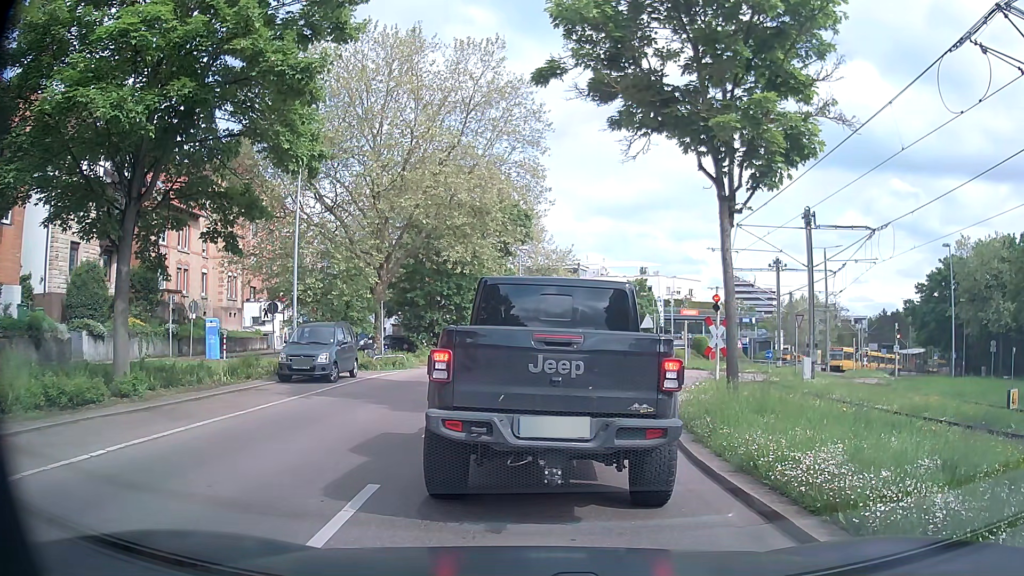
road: secondary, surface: asphalt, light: Day
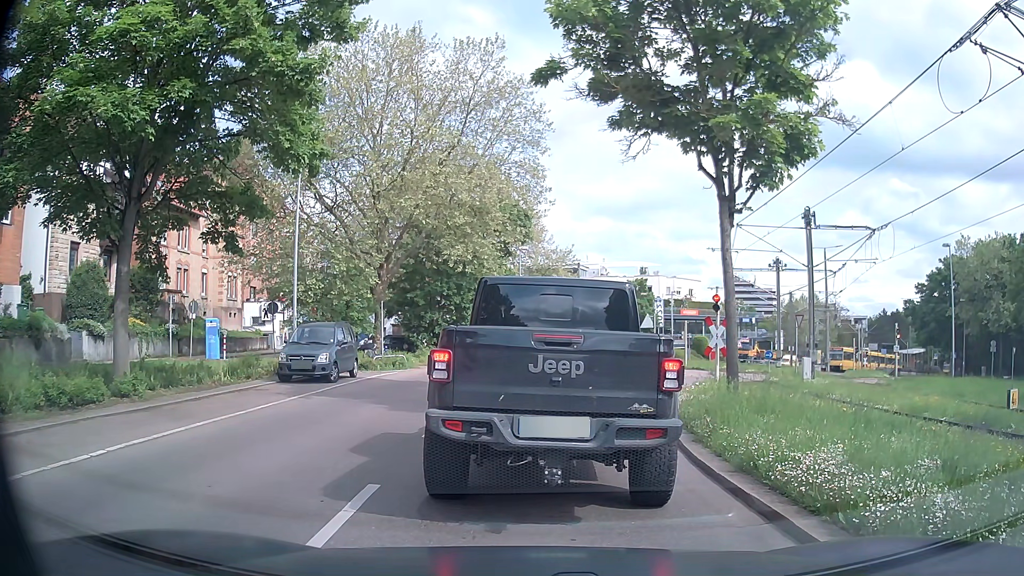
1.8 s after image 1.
(0.0, 0.0) m; 0°
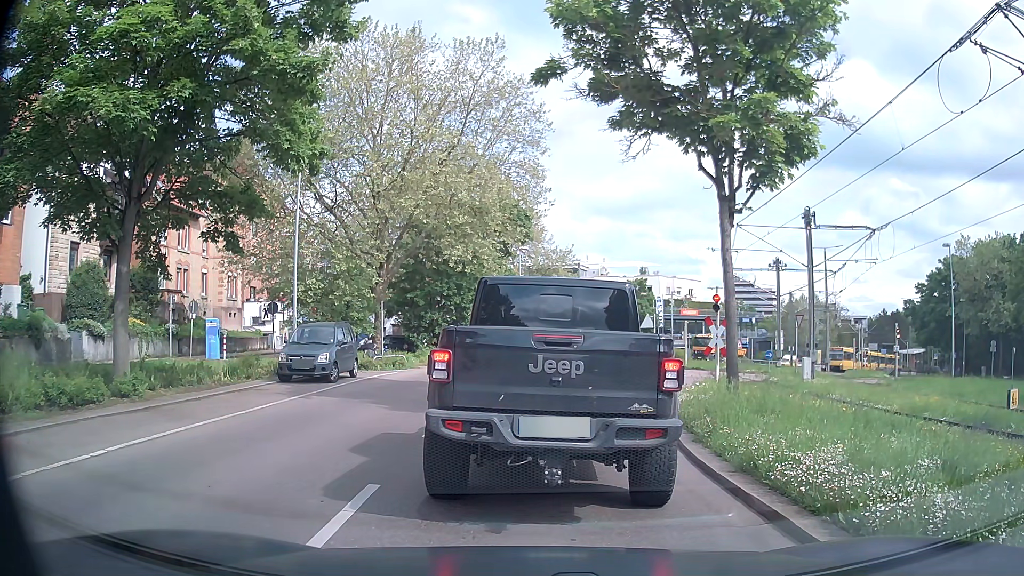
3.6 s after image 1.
(0.0, 0.0) m; 0°
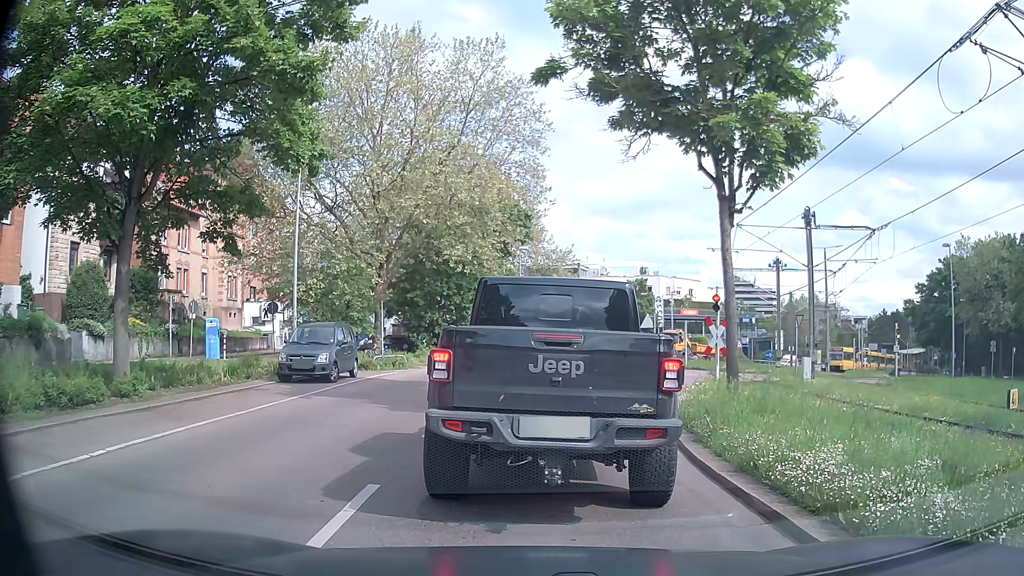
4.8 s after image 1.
(0.0, 0.0) m; 0°
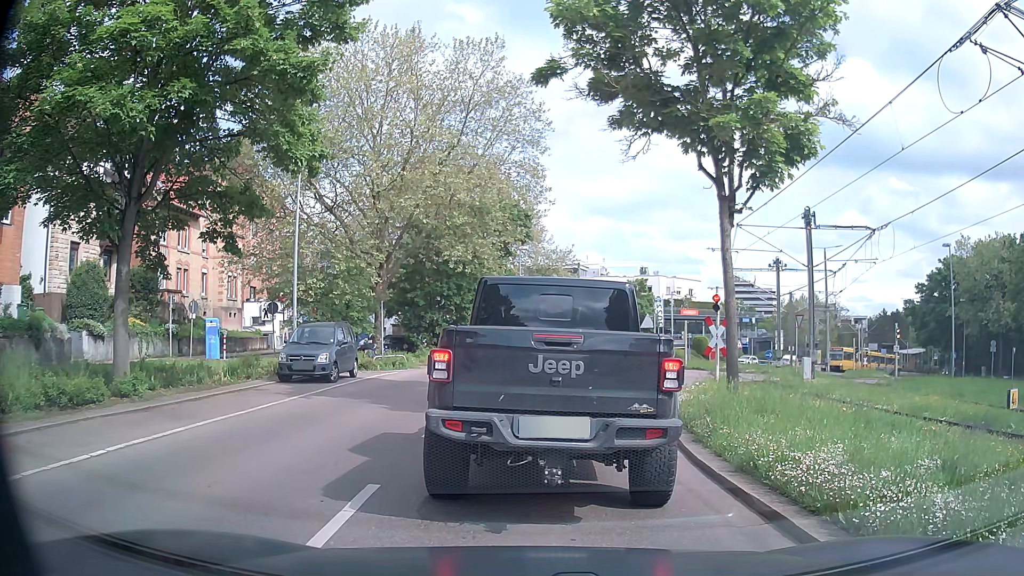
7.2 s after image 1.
(0.0, 0.0) m; 0°
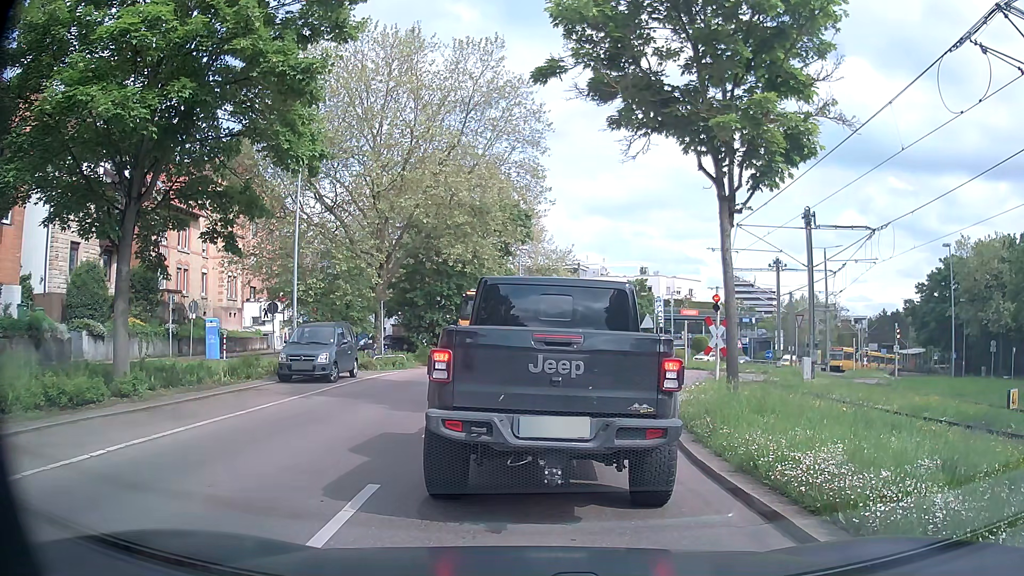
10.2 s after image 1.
(0.0, 0.0) m; 0°
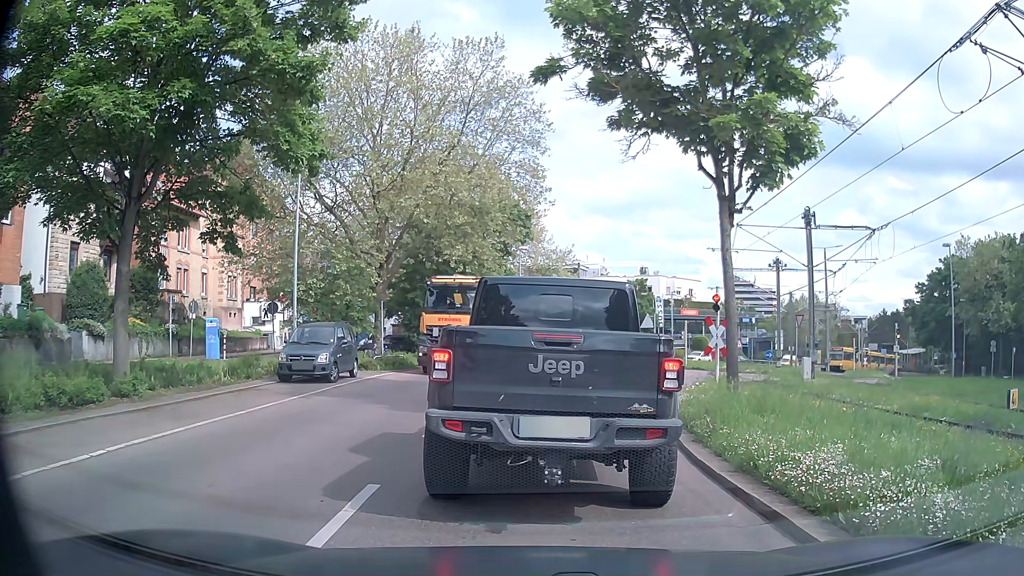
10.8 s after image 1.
(0.0, 0.0) m; 0°
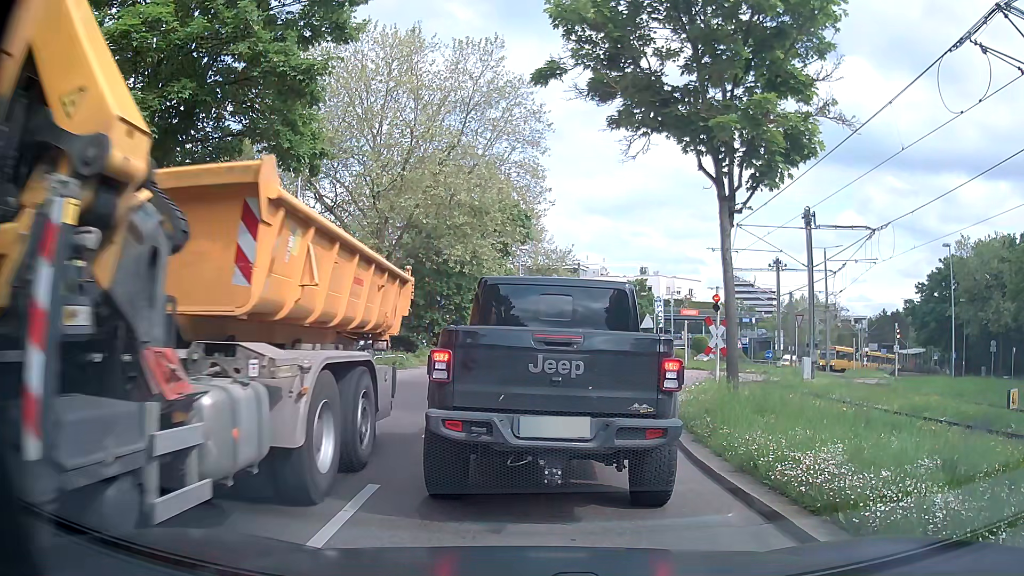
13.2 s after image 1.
(0.0, 0.0) m; 0°
(0, +10) (+2, +20) (+6, +29) (+13, +35) (+23, +39) (+31, +45) (+37, +53) (+43, +61) (+48, +69) (+55, +77) m
